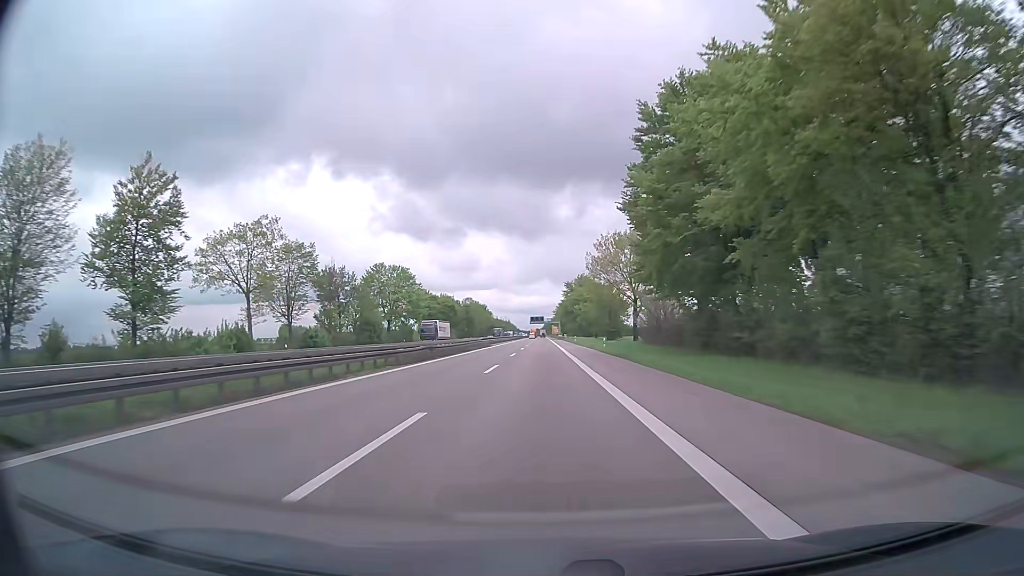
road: trunk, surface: asphalt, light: Day
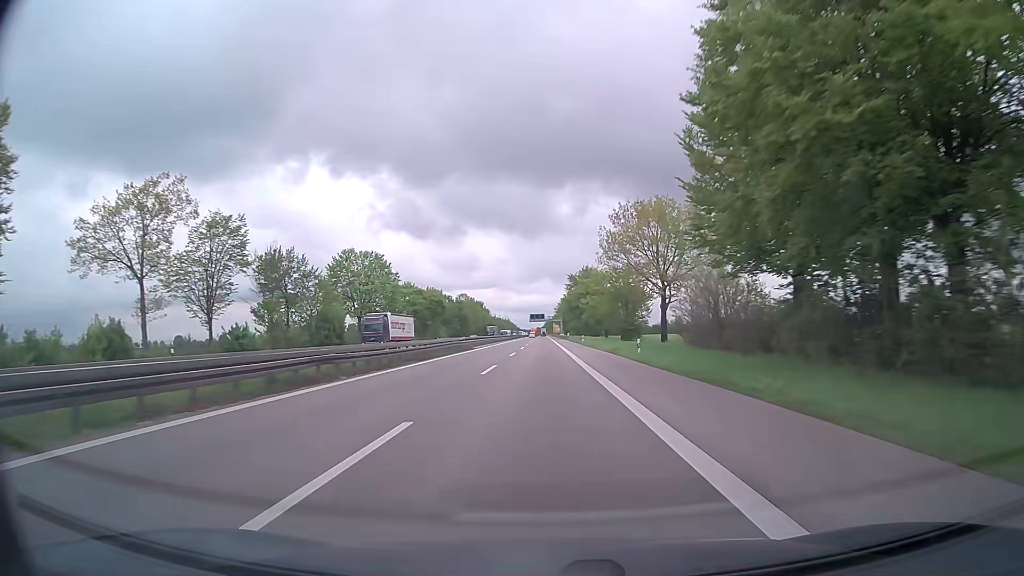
(0.0, +19.3) m; 0°
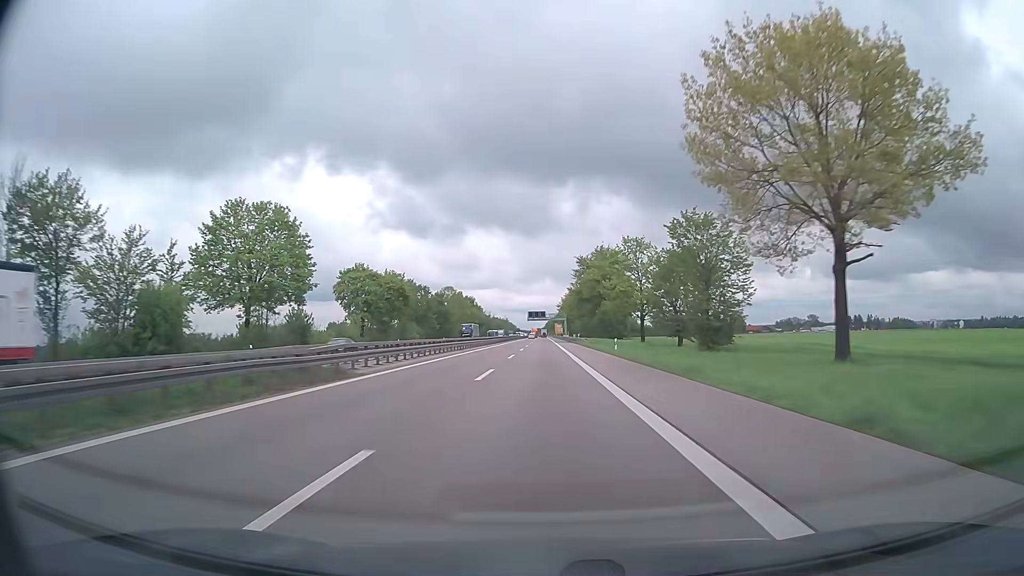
(0.0, +38.7) m; 0°
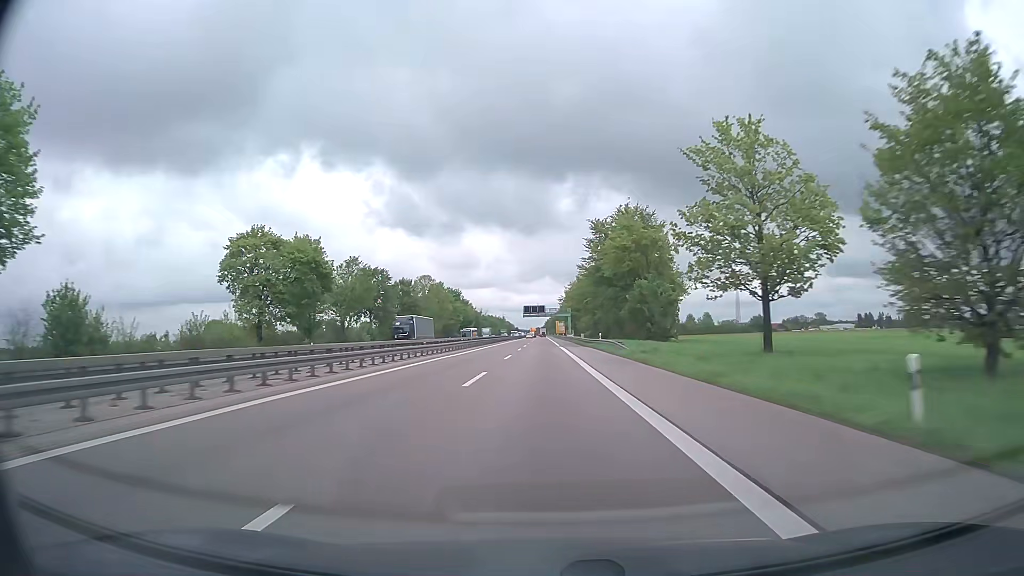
(+0.1, +38.7) m; 0°
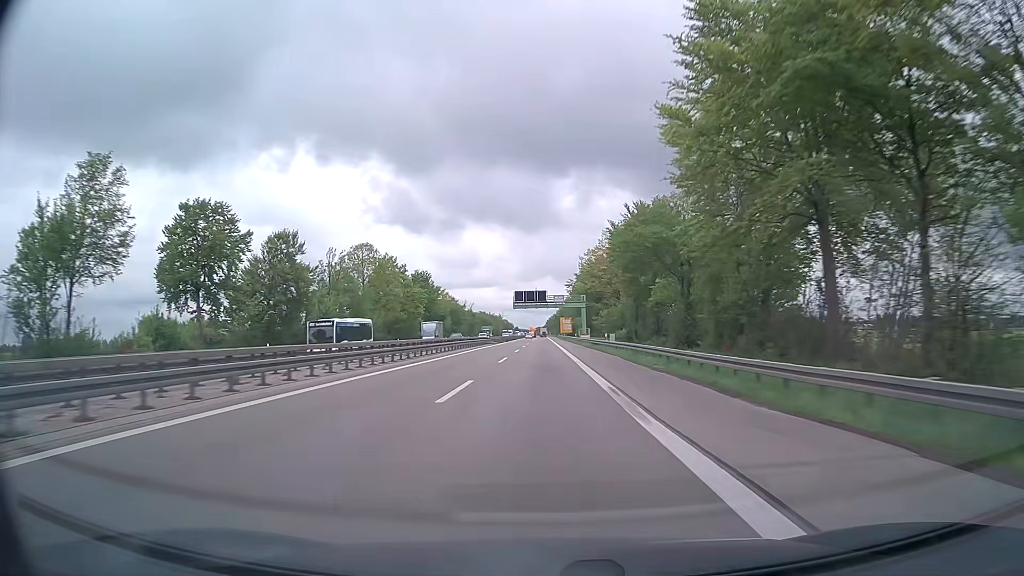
(-0.2, +58.1) m; 0°
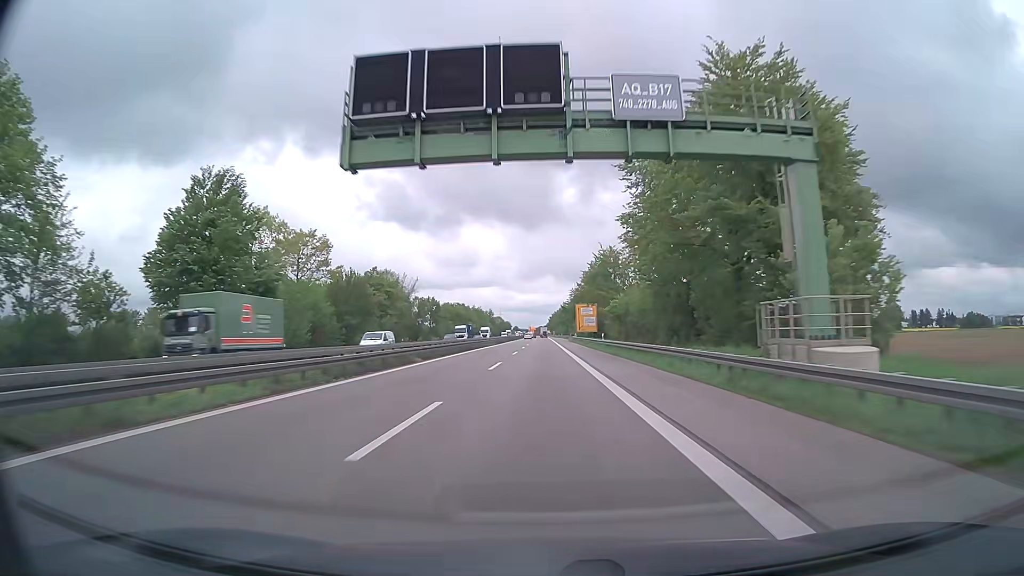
(-0.2, +96.7) m; 0°
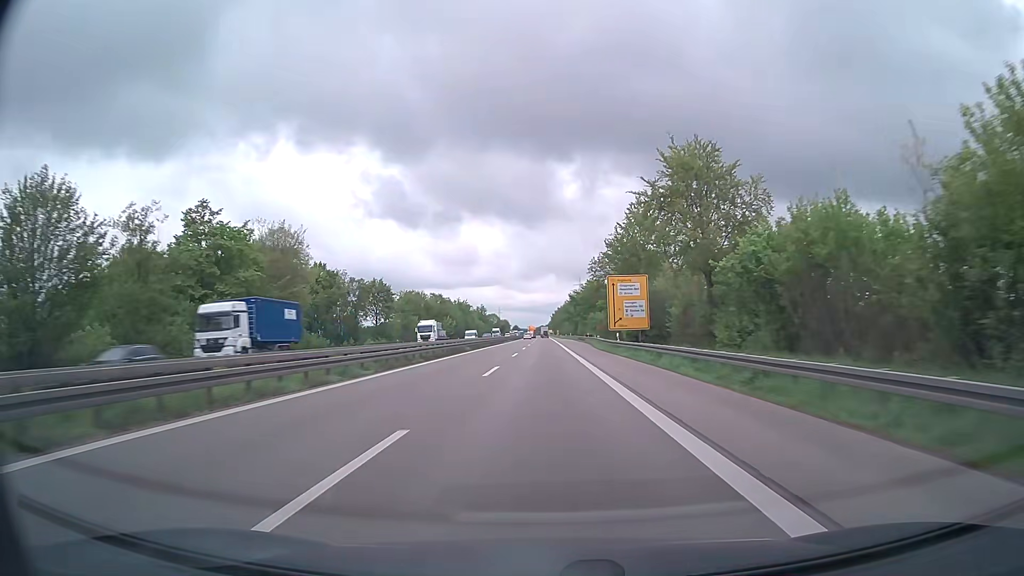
(-0.2, +58.0) m; 0°
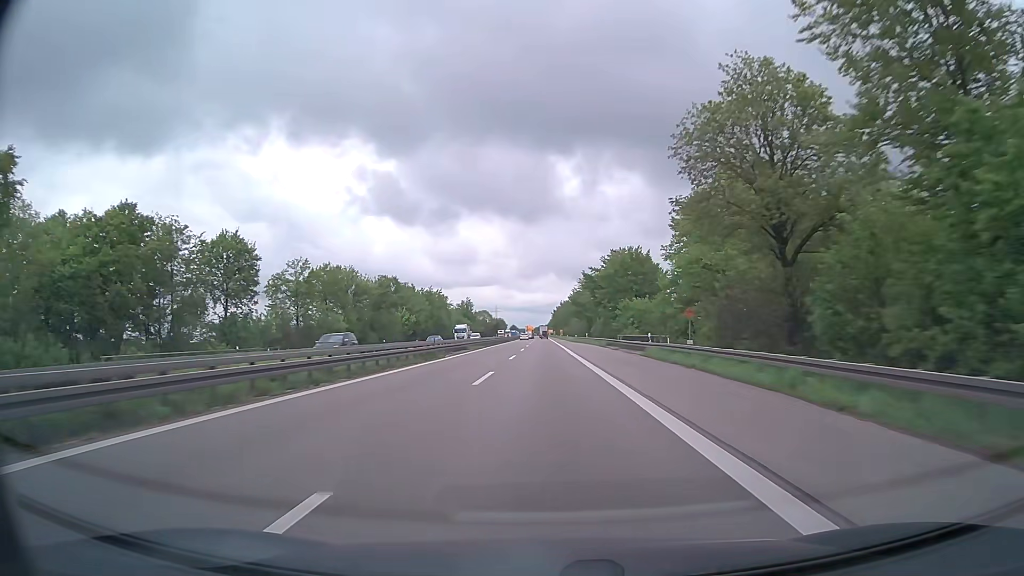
(0.0, +58.0) m; 0°
(0, +10) (0, +20) (0, +30) (0, +40) (0, +50) (0, +60) (0, +70) (0, +80) (0, +90) (0, +100) m
